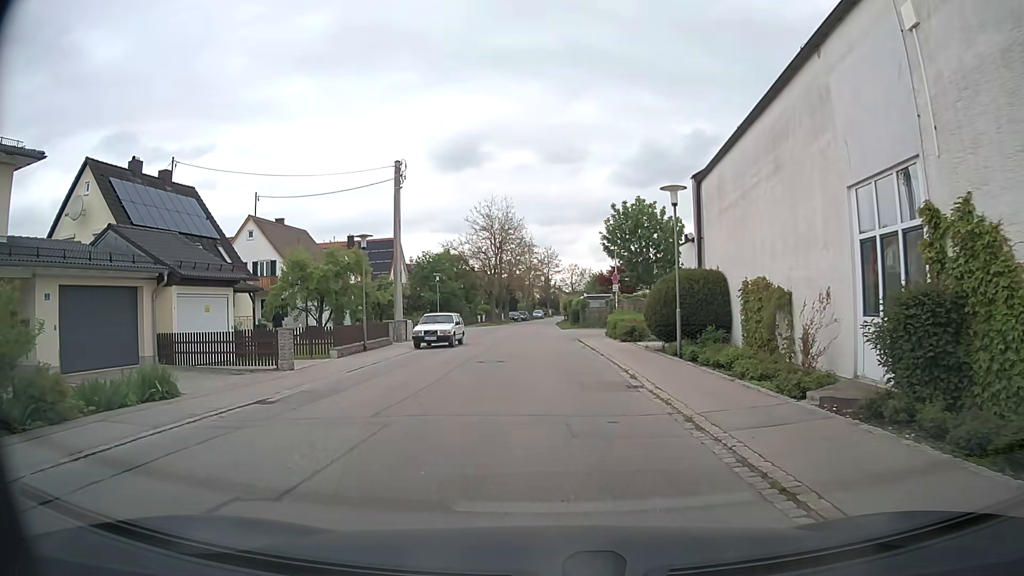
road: residential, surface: asphalt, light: Day
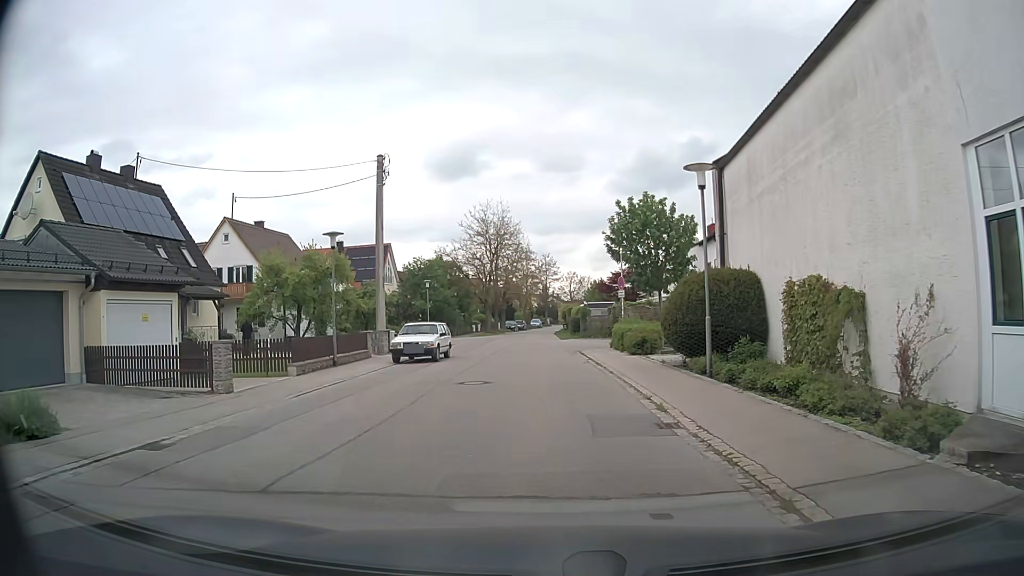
(0.0, +3.7) m; -1°
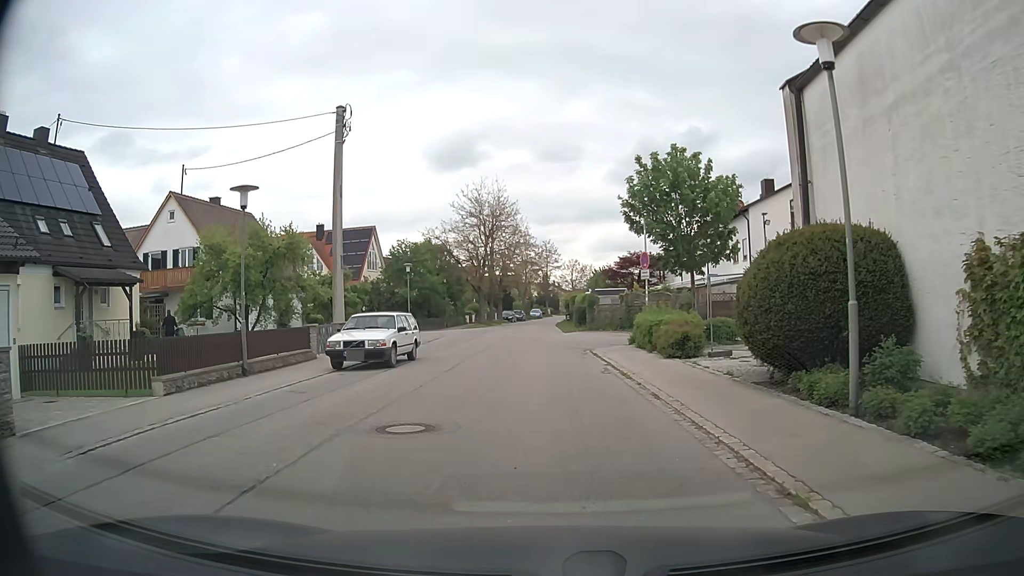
(+0.1, +7.3) m; +1°
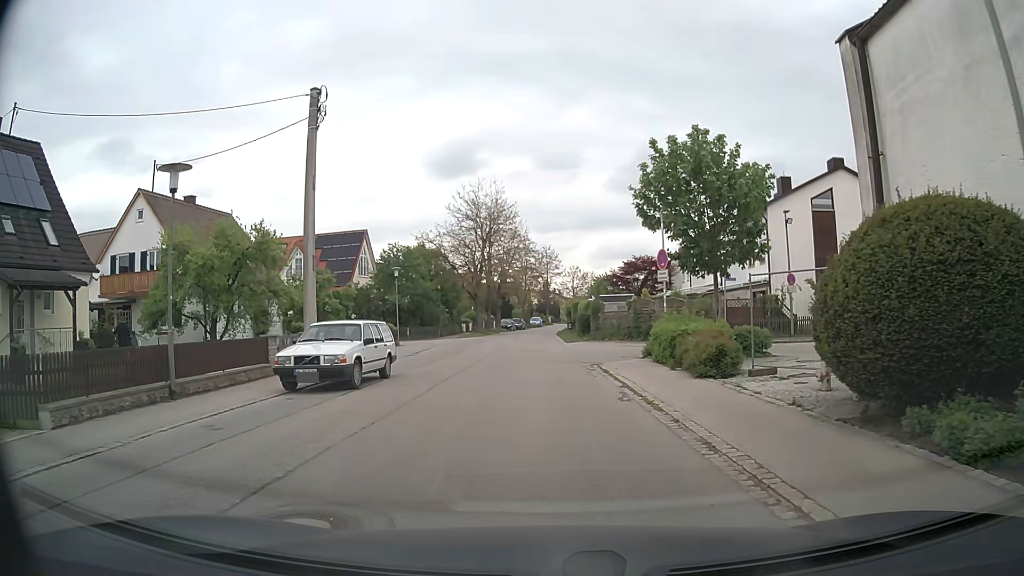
(0.0, +3.5) m; -1°
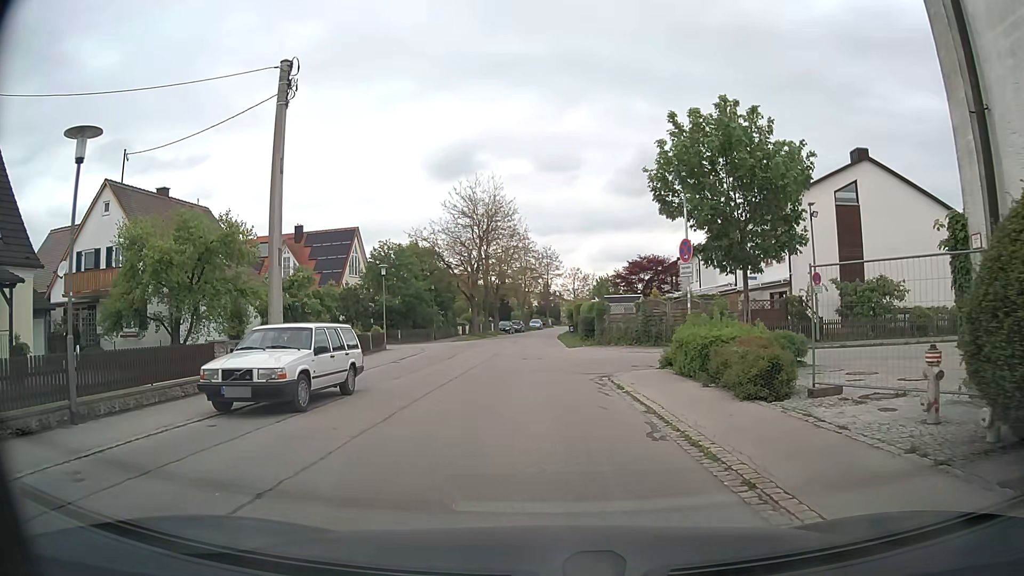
(0.0, +3.2) m; 0°
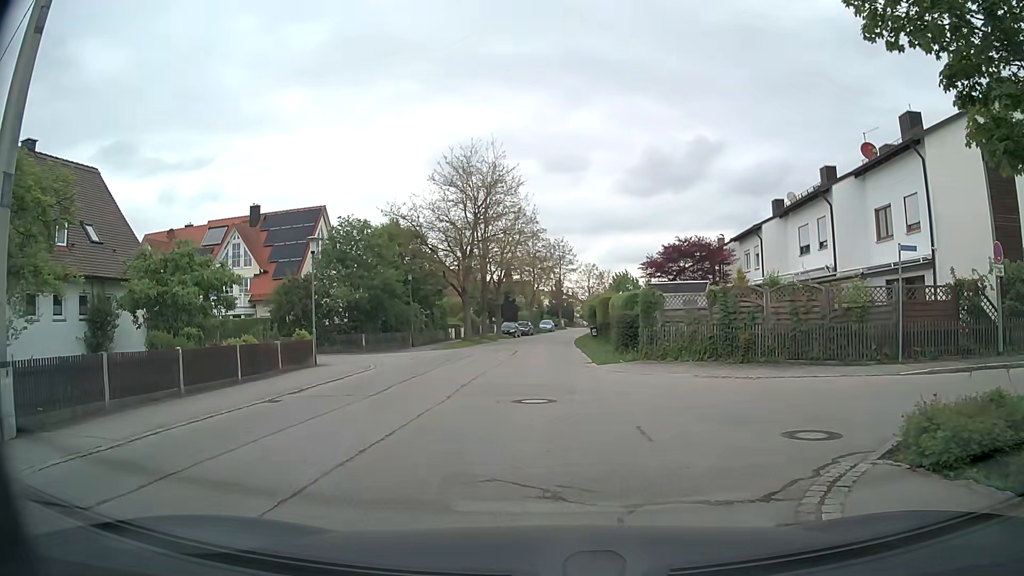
(-0.1, +12.9) m; -1°
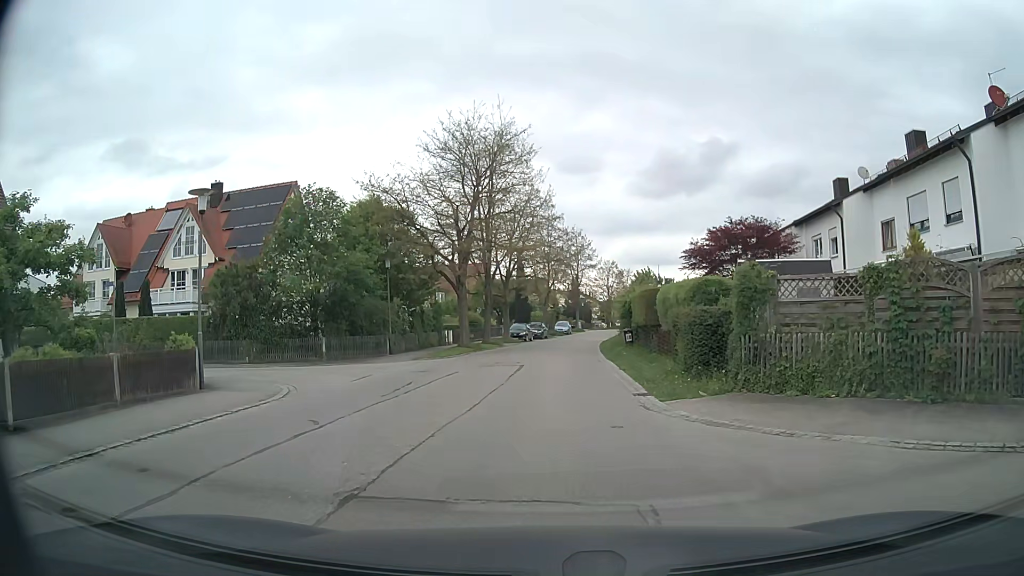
(-0.1, +9.6) m; -1°
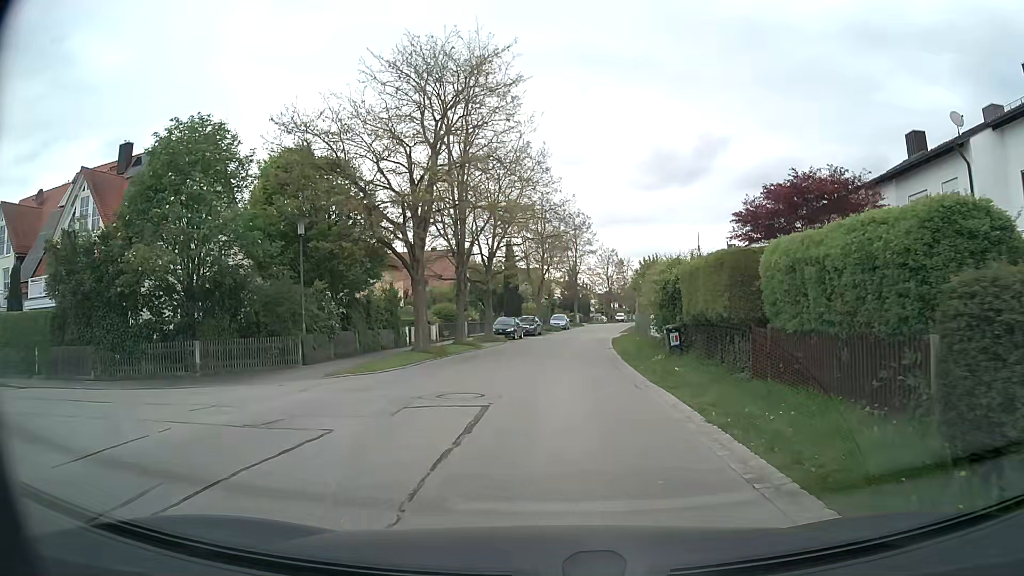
(+0.1, +11.0) m; +1°
(0, +10) (0, +20) (+1, +30) (+1, +40) (+3, +50) (+4, +60) (+5, +70) (+7, +80) (+9, +89) (+11, +99) m
